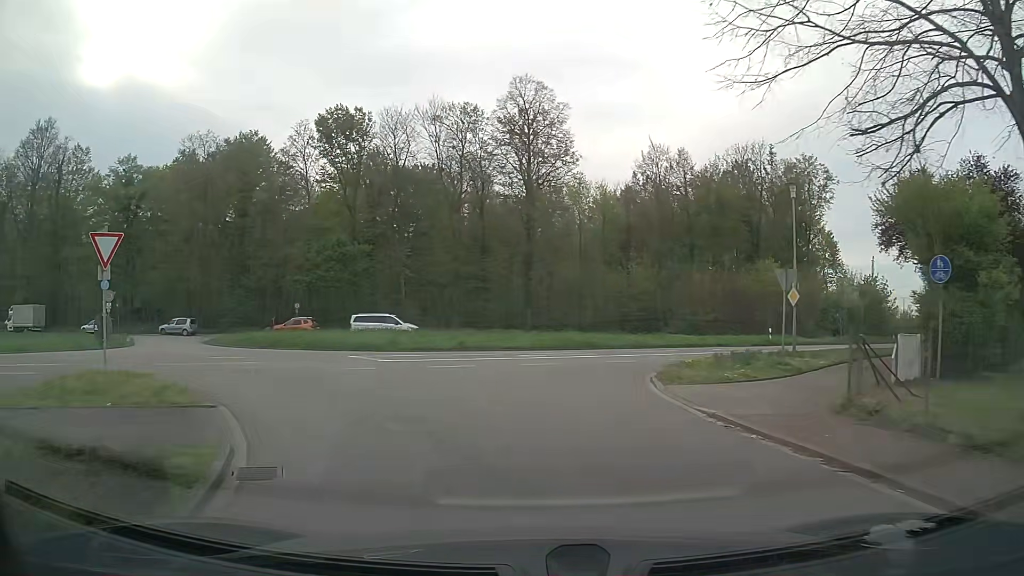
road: unclassified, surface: asphalt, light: Day
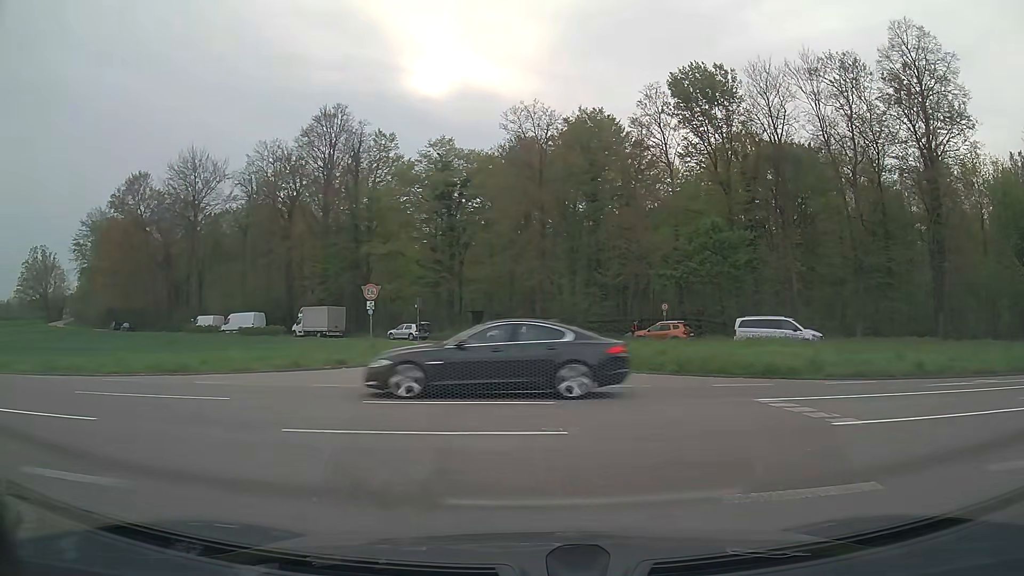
(-2.6, +11.2) m; -32°
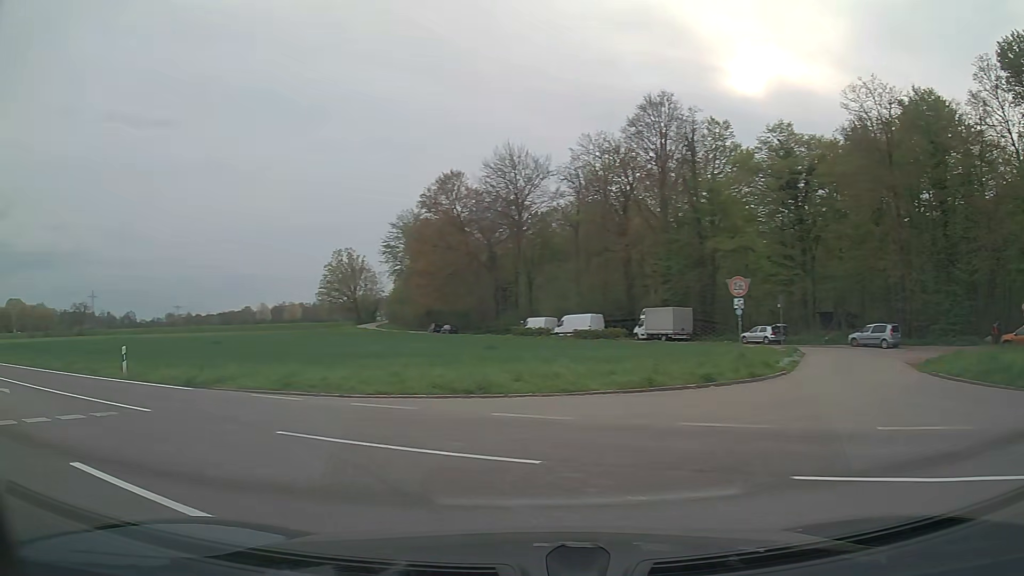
(-1.4, +5.7) m; -28°
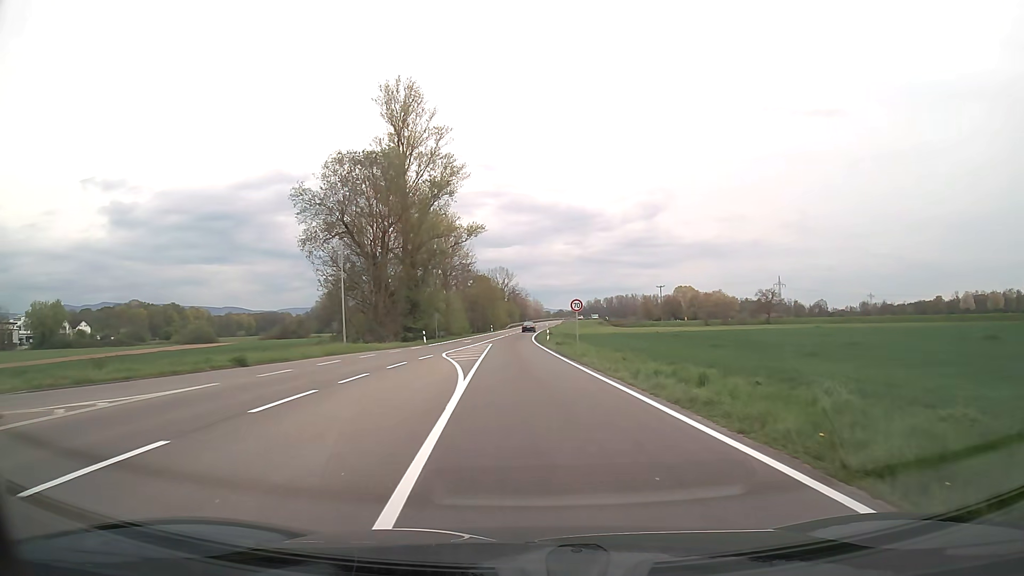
(-13.2, +16.6) m; -59°
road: secondary
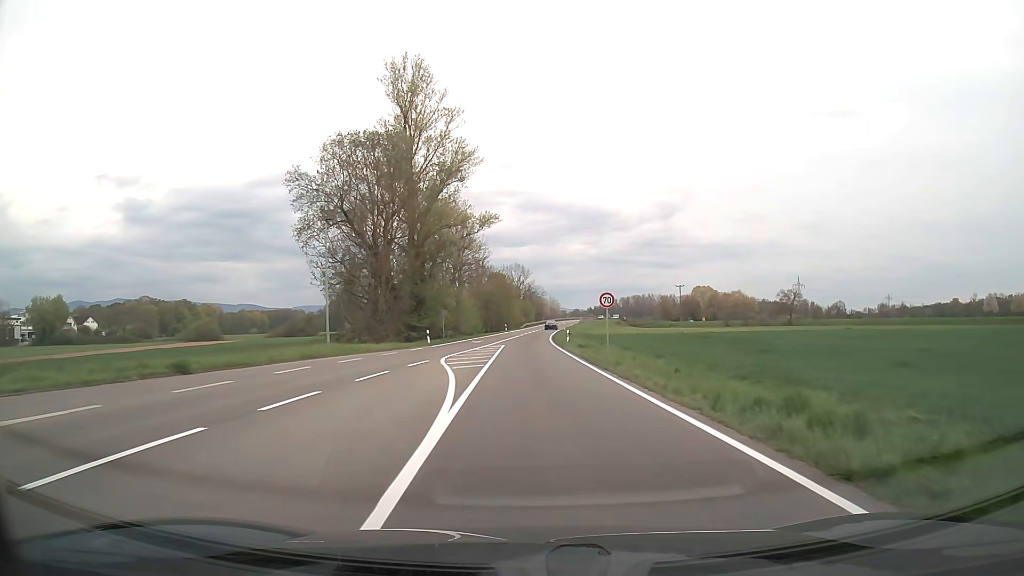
(-0.1, +6.3) m; -1°
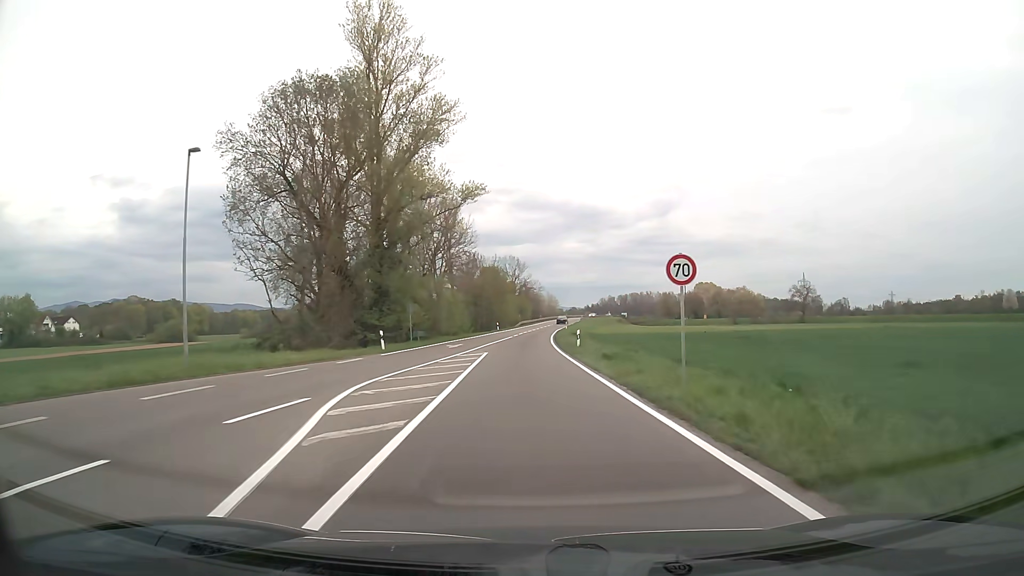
(0.0, +14.0) m; 0°
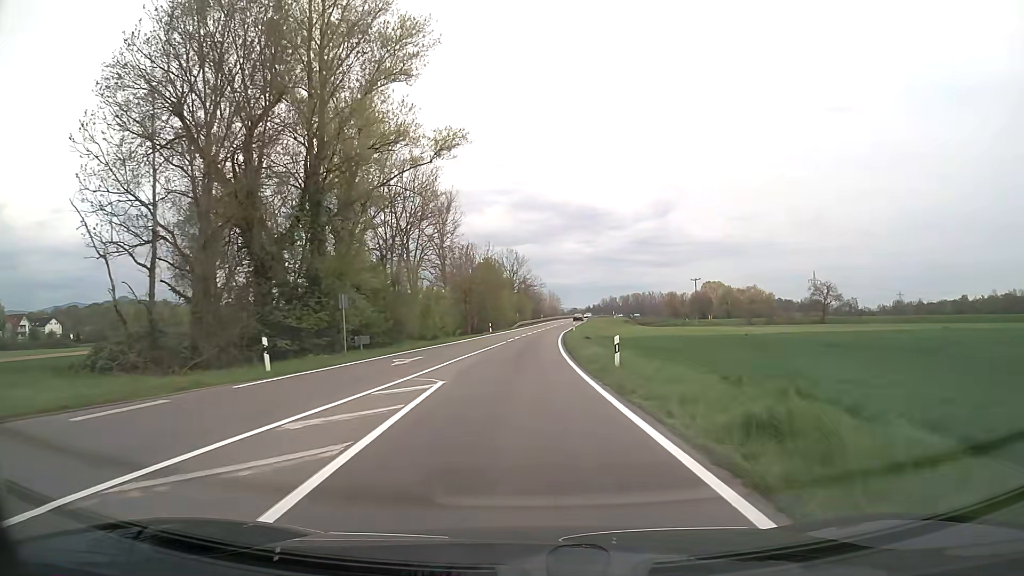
(0.0, +15.4) m; 0°
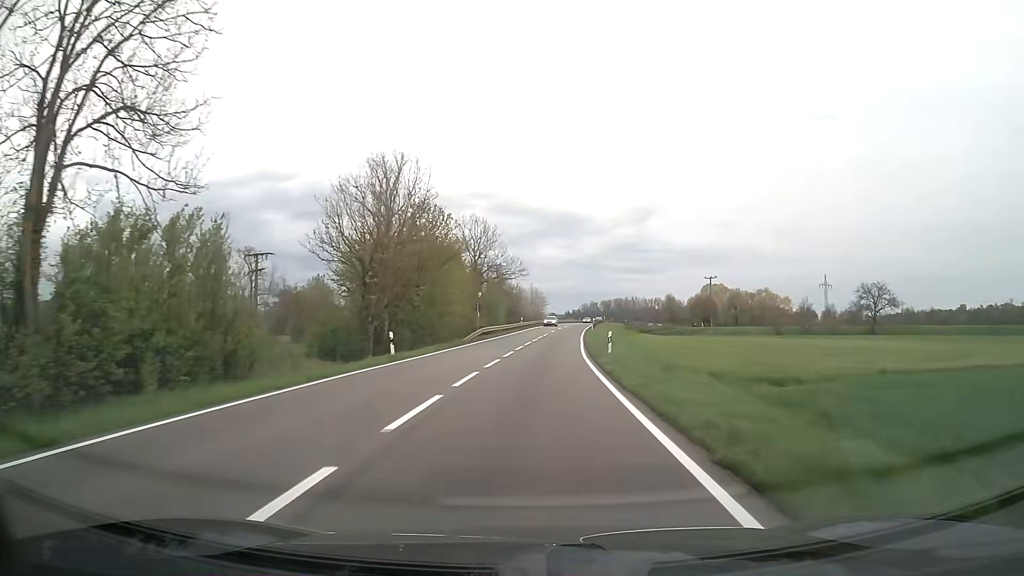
(+0.4, +42.7) m; +2°
(0, +10) (0, +20) (+1, +30) (+1, +40) (+2, +50) (+3, +60) (+4, +70) (+5, +80) (+6, +90) (+7, +100) m
